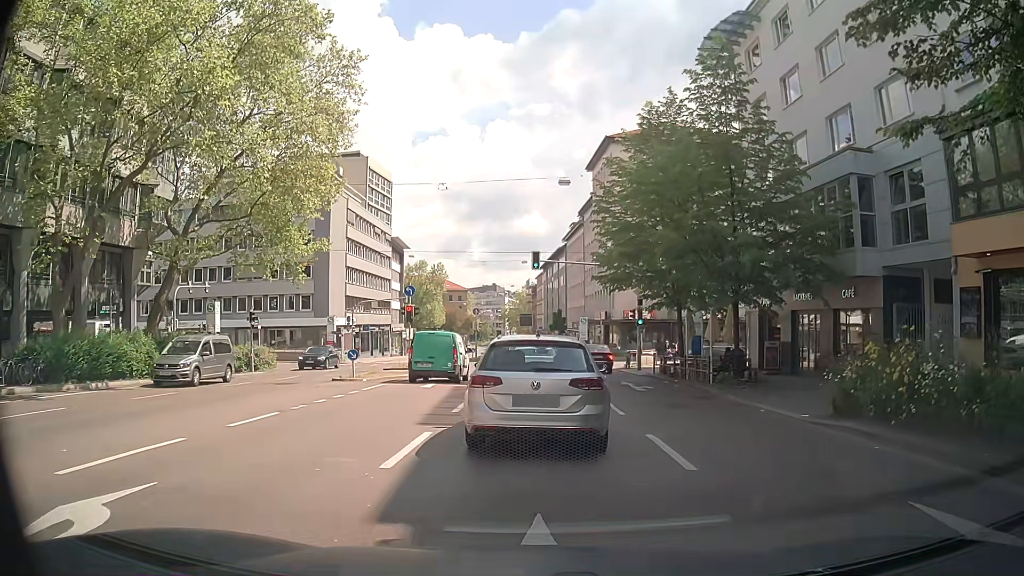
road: secondary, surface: asphalt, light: Day
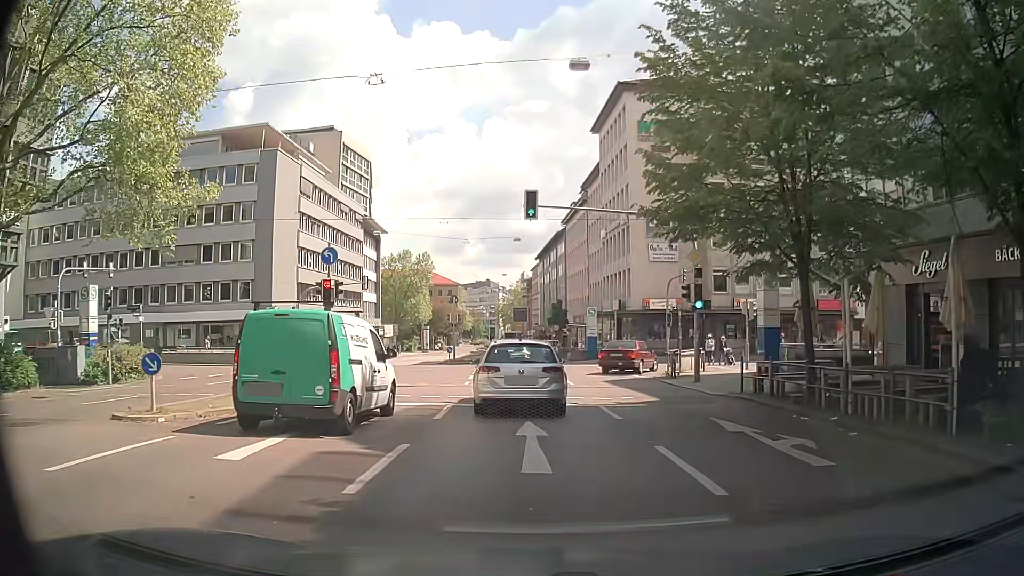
(+0.3, +13.8) m; +2°
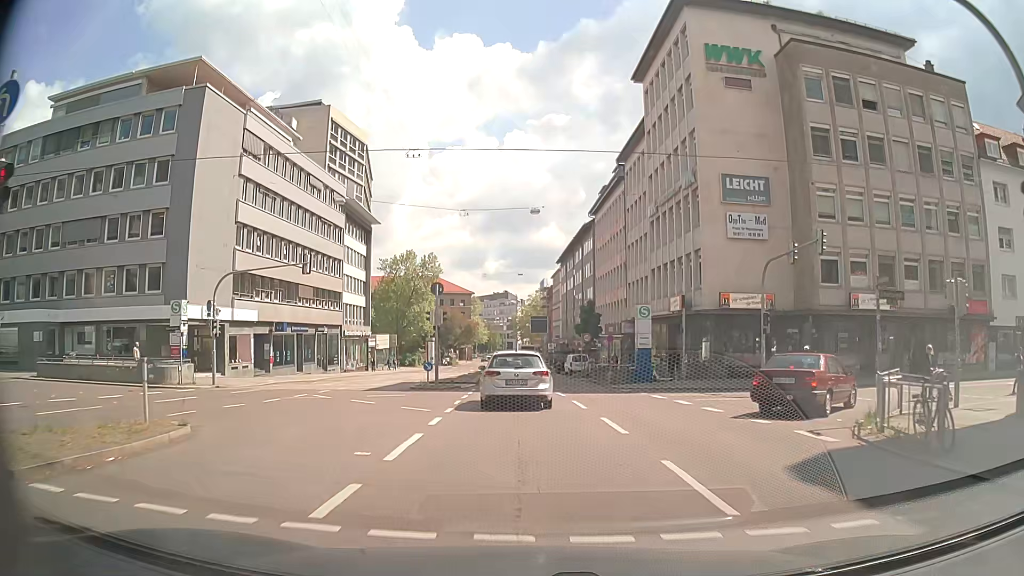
(-0.2, +16.5) m; -2°
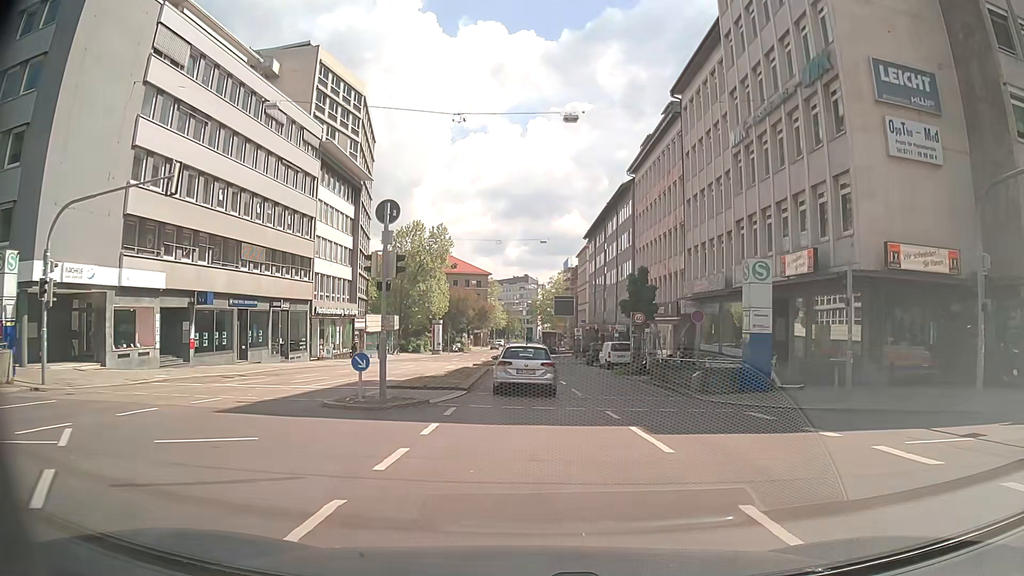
(-0.2, +15.0) m; -1°
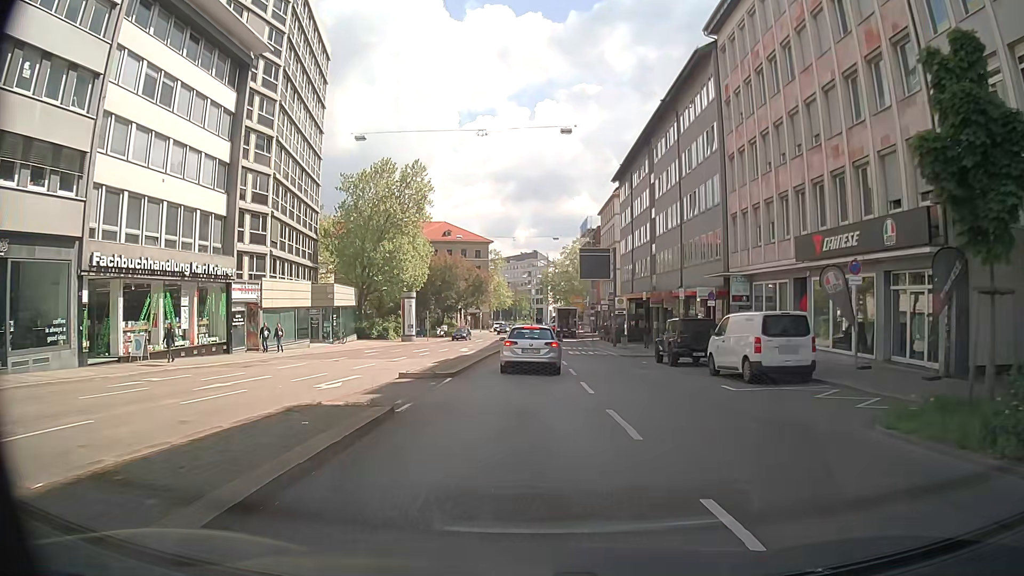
(-0.3, +29.0) m; -1°
